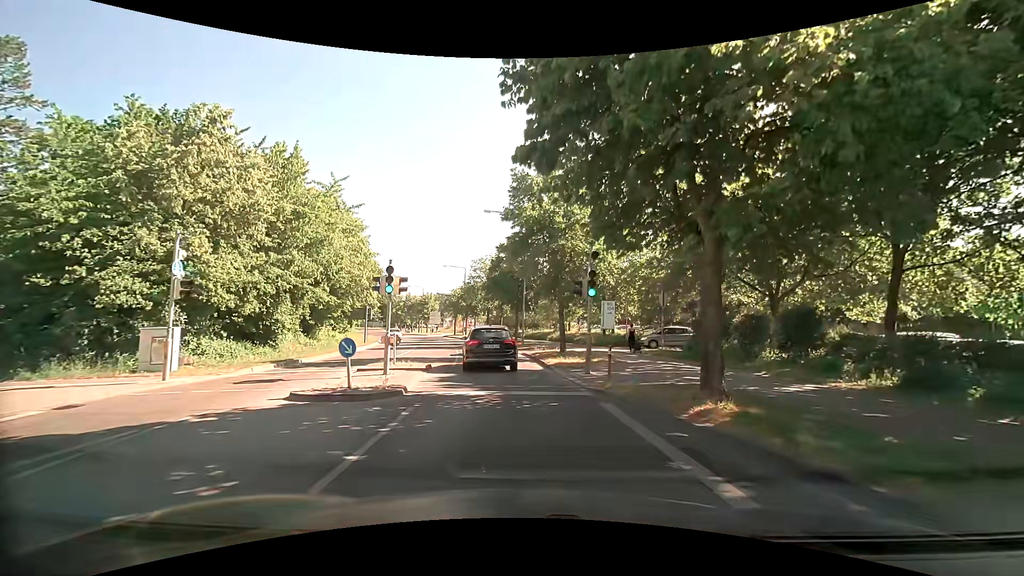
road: tertiary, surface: asphalt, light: Day
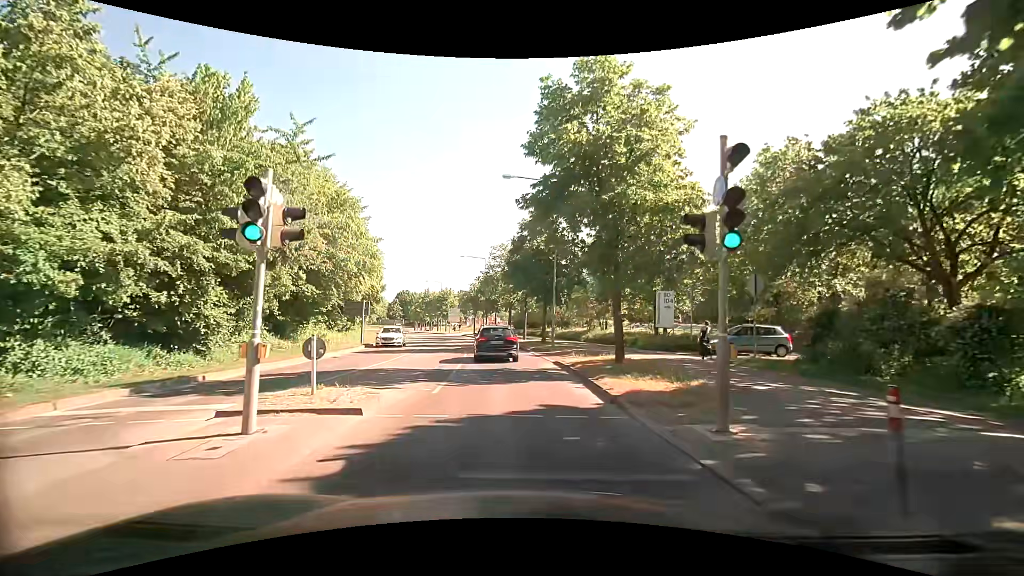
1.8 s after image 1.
(-0.2, +8.9) m; -3°
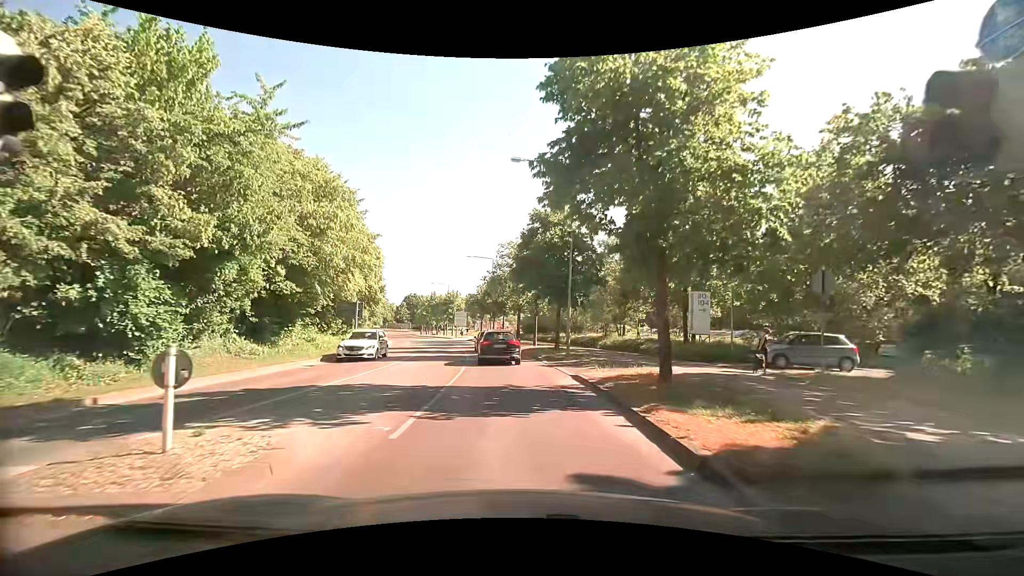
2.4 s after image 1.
(-0.1, +4.1) m; -2°
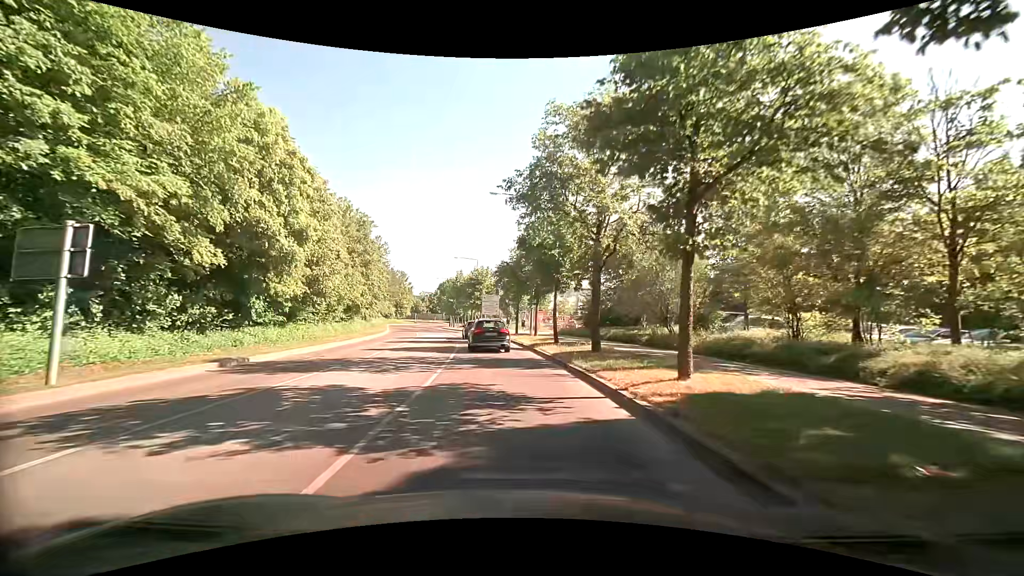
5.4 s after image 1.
(-0.7, +26.2) m; -4°
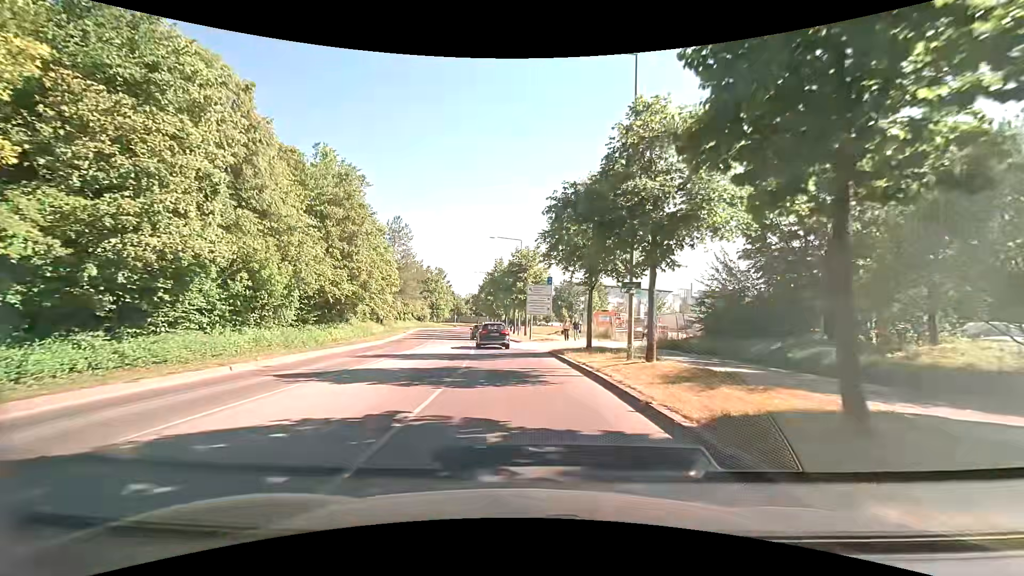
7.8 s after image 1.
(-1.2, +19.6) m; -6°
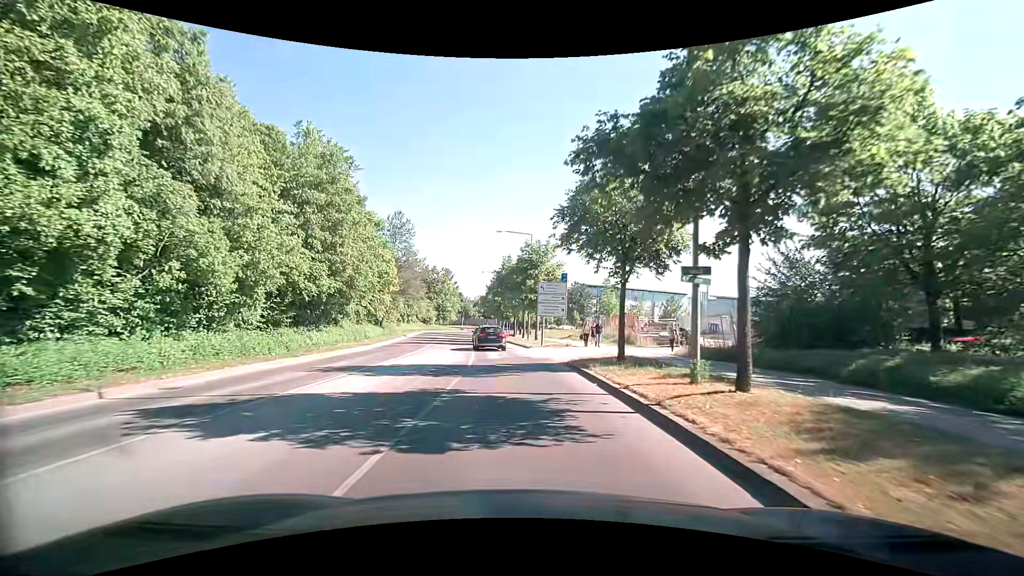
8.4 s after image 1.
(0.0, +5.1) m; 0°
